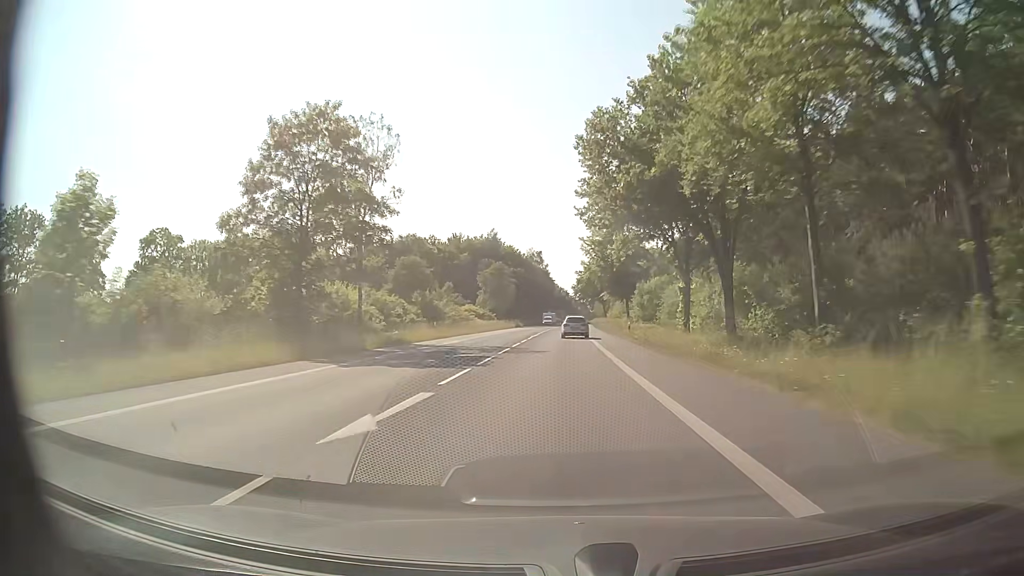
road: secondary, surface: asphalt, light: Day
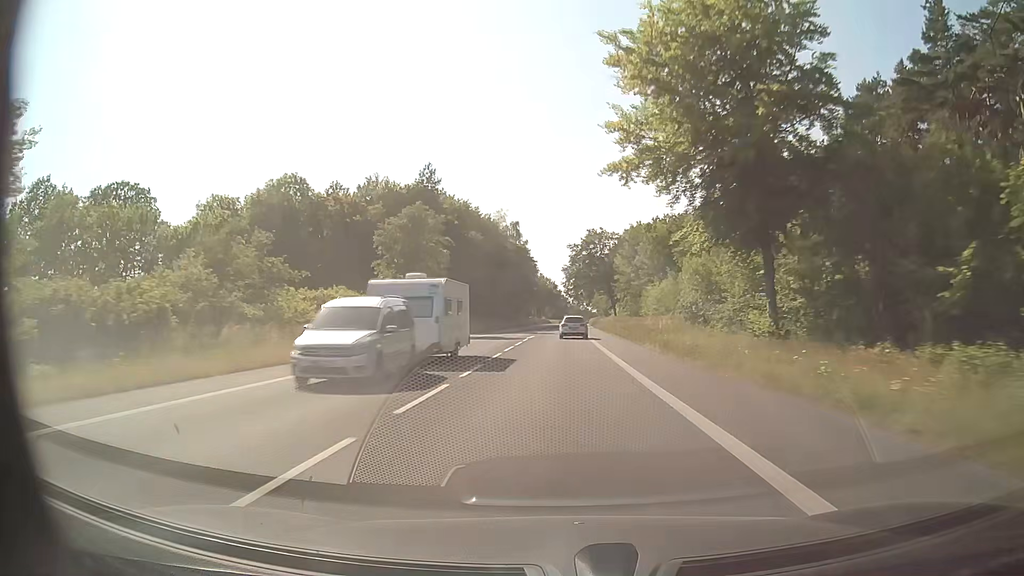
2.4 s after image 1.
(+0.8, +57.9) m; +1°
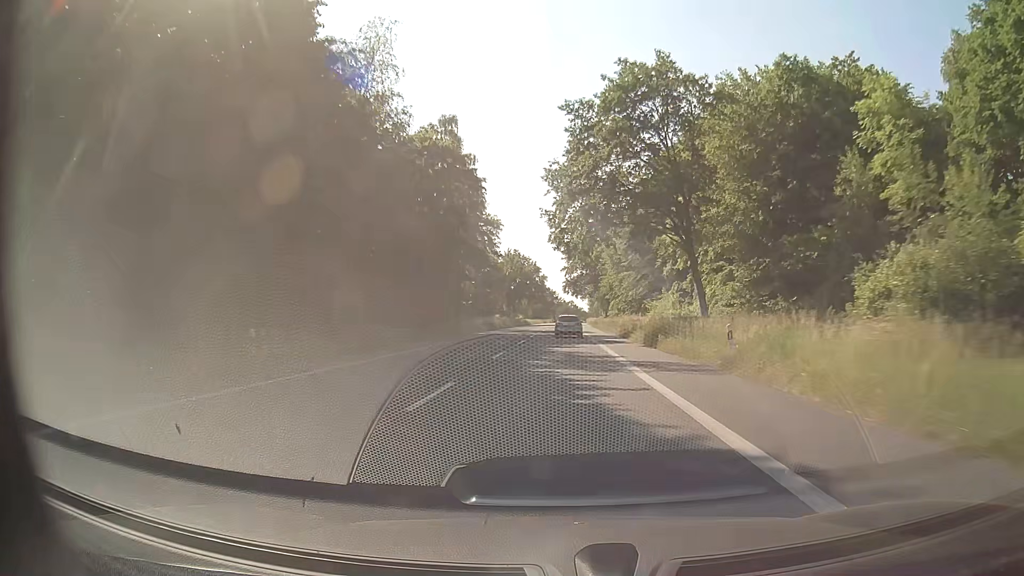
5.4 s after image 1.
(+0.6, +71.8) m; +1°
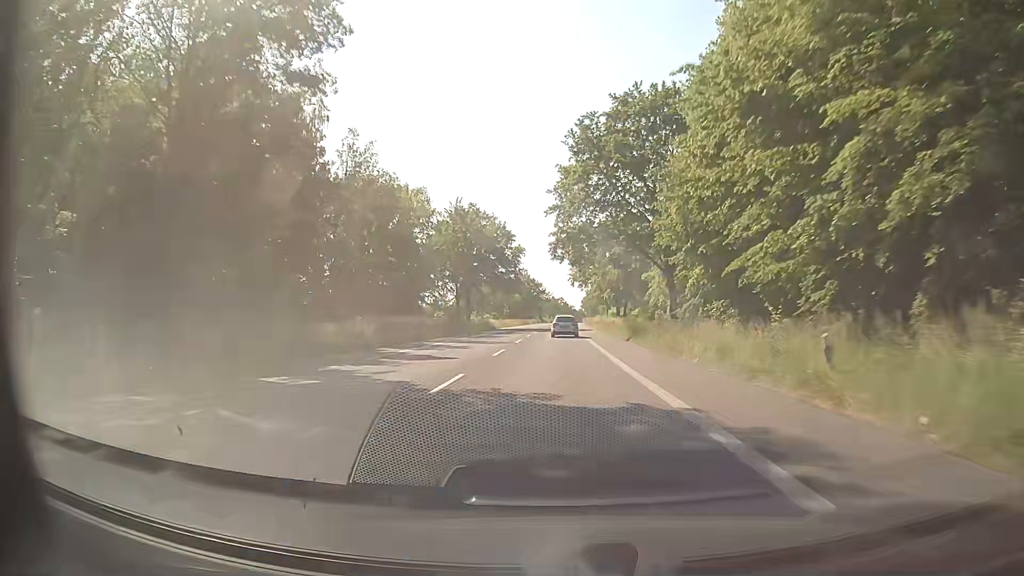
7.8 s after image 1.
(+0.5, +57.5) m; +1°
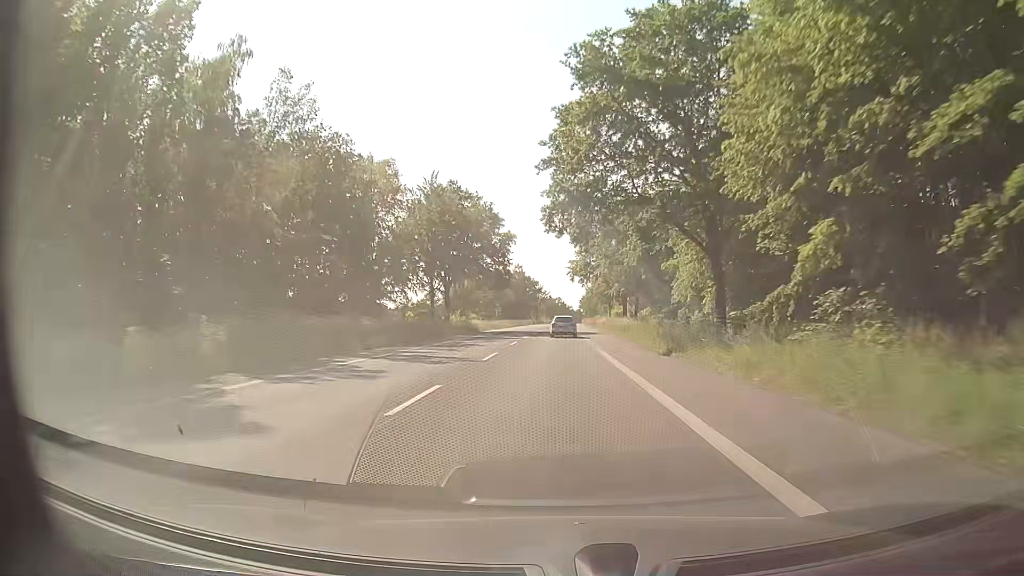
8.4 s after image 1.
(0.0, +14.5) m; 0°
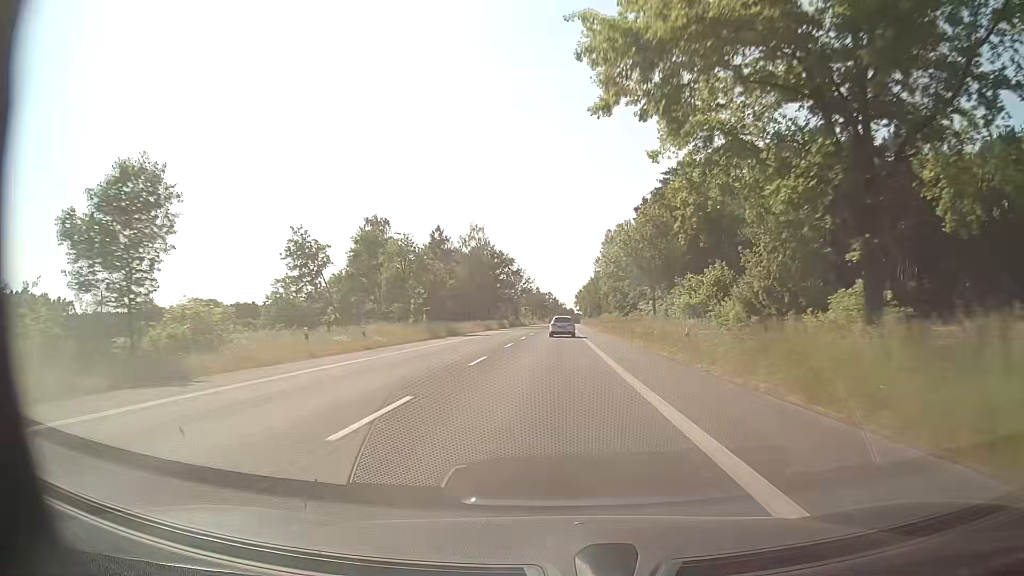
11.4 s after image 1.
(+0.9, +73.7) m; +1°
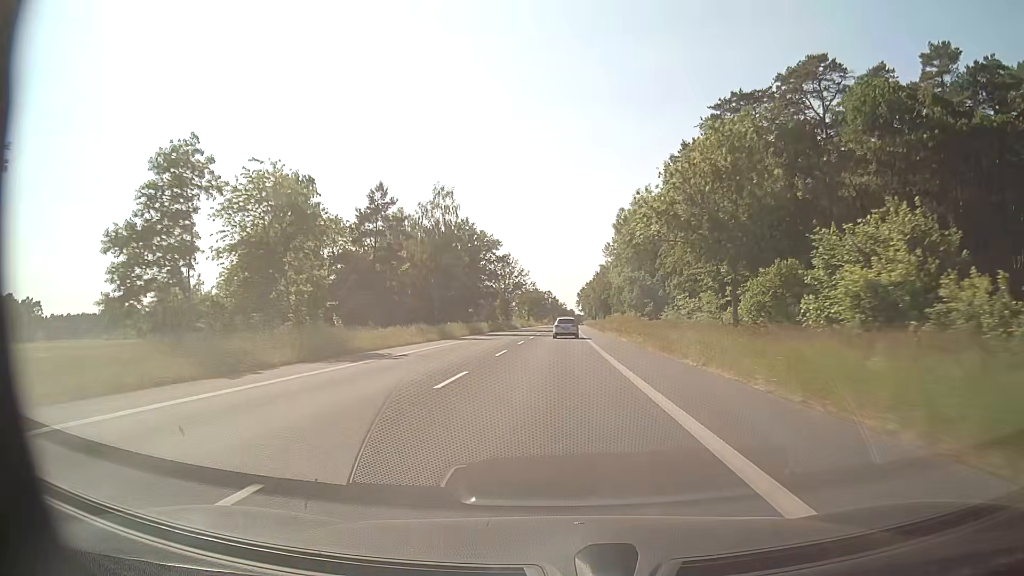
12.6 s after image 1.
(-0.1, +30.1) m; 0°
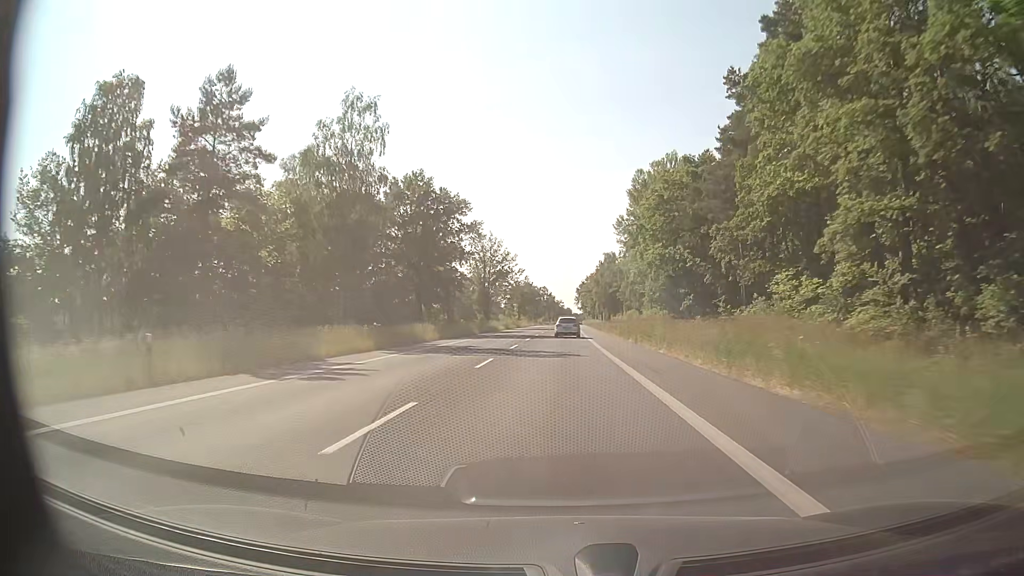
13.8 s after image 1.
(-0.1, +30.4) m; 0°
(0, +10) (0, +20) (0, +30) (0, +40) (0, +50) (0, +60) (0, +70) (+1, +80) (+1, +90) (+1, +100) m
